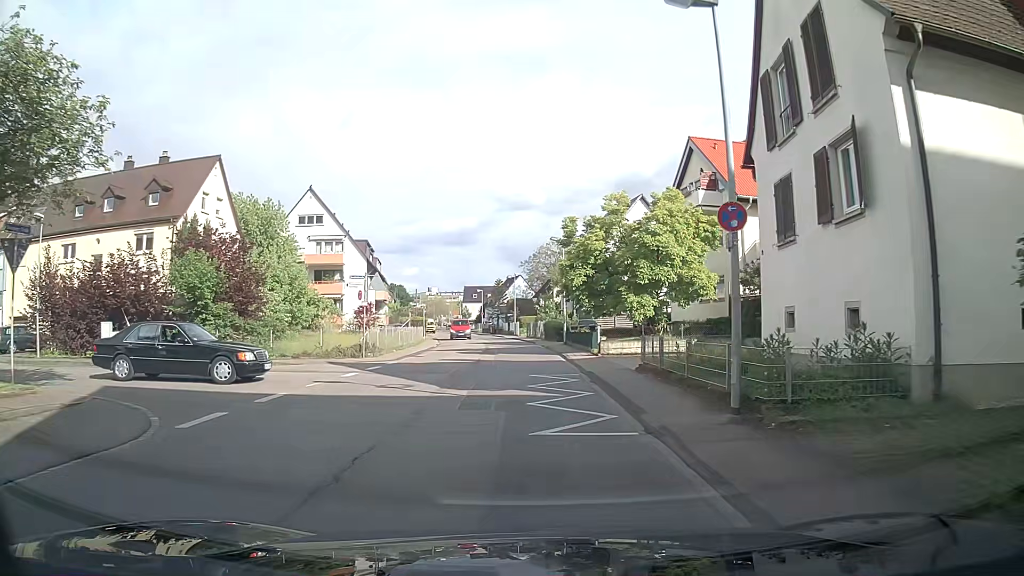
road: tertiary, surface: asphalt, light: Day
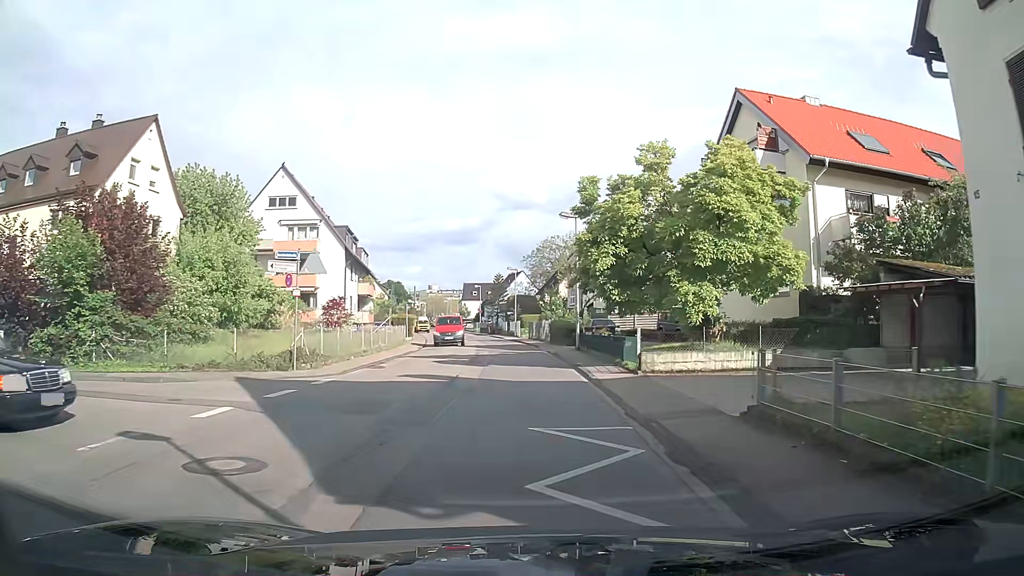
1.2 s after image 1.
(0.0, +8.6) m; 0°
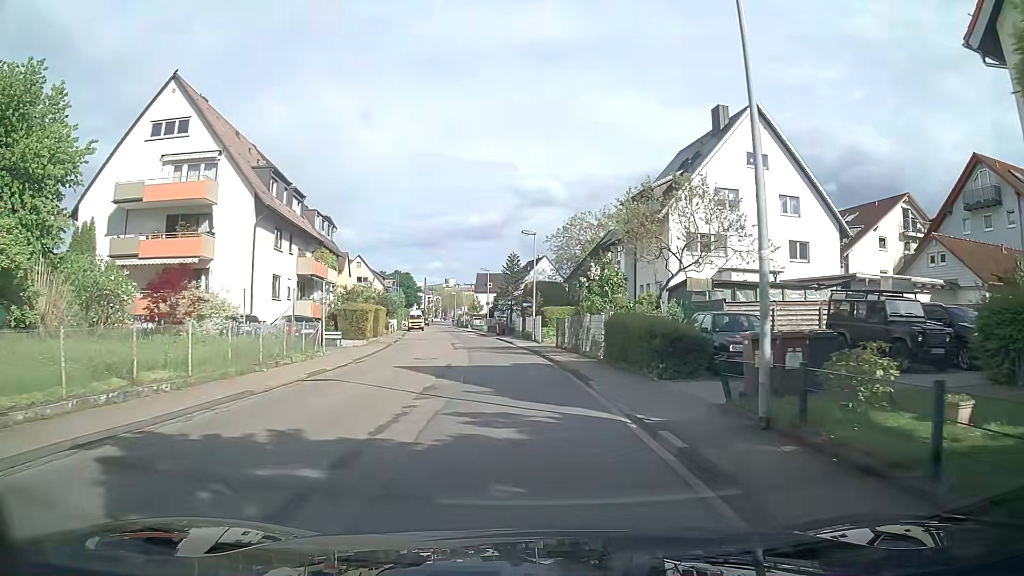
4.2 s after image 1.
(-0.3, +22.5) m; -1°
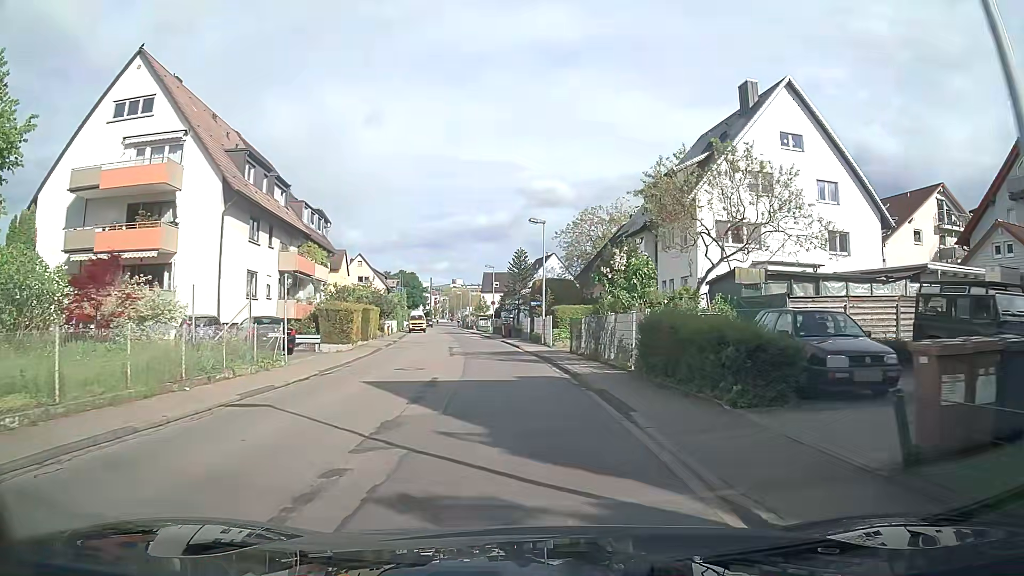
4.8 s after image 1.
(-0.1, +4.7) m; -1°
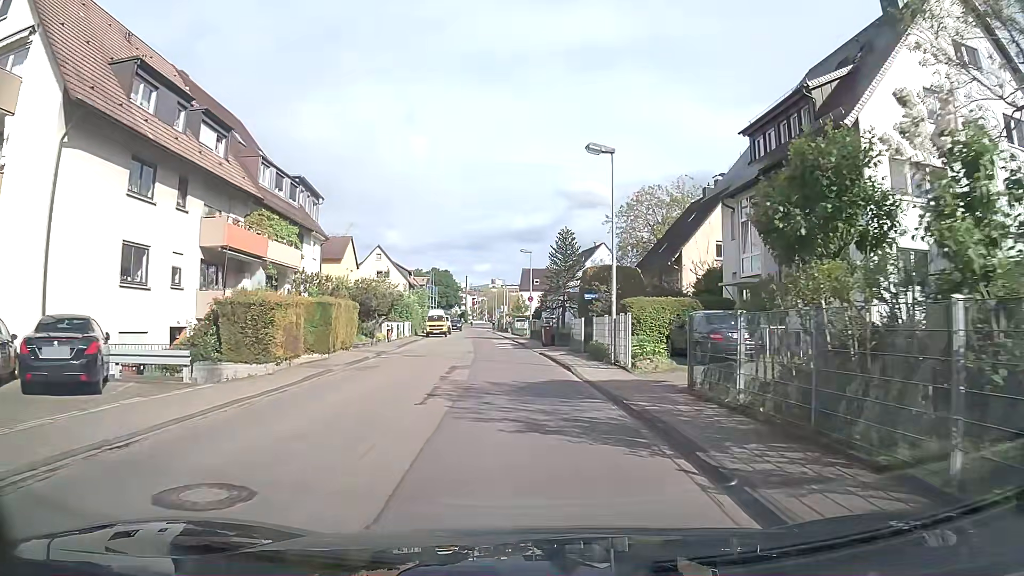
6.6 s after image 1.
(-0.4, +14.2) m; -3°
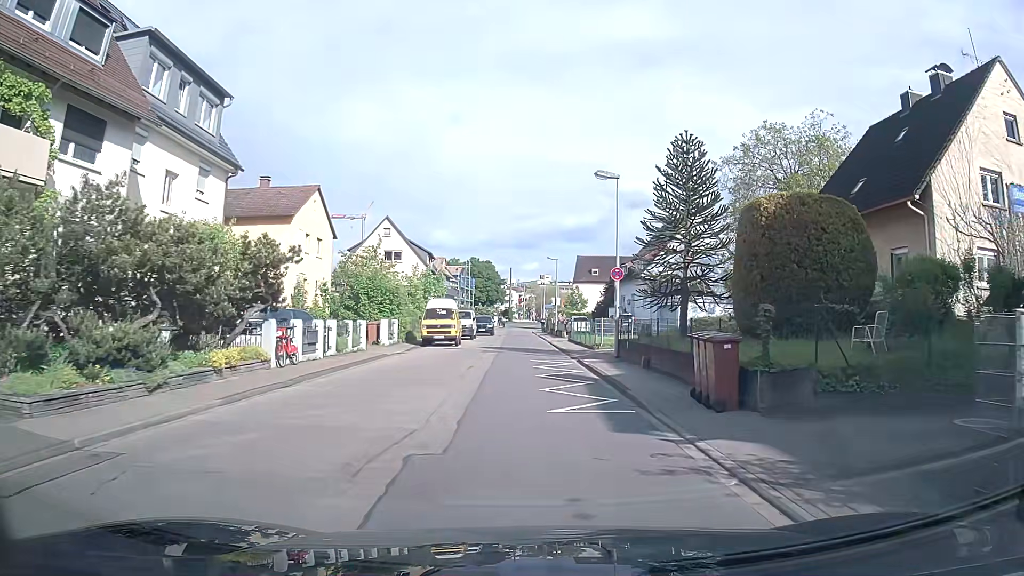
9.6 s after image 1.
(-1.2, +24.4) m; -3°
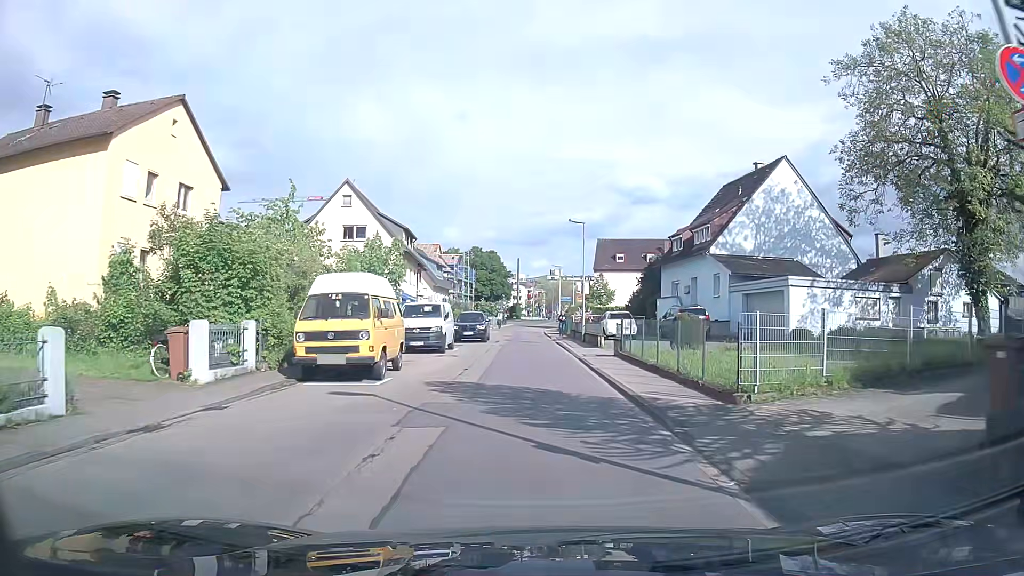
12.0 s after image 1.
(-0.4, +18.8) m; -1°
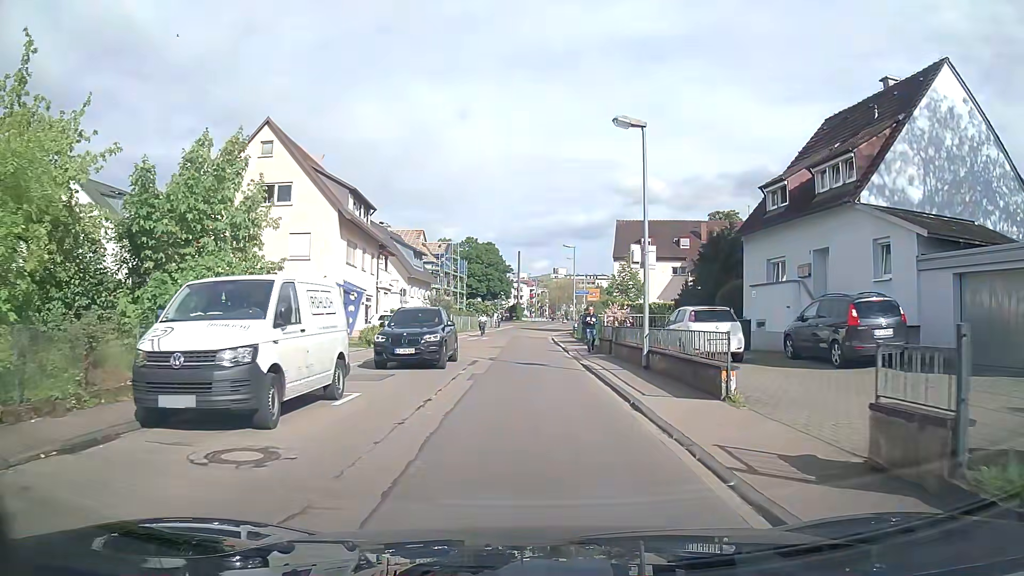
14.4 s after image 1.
(-0.2, +17.3) m; -2°
(0, +10) (0, +20) (0, +30) (0, +40) (0, +50) (+1, +60) (+2, +70) (+3, +80) (+5, +90) (+7, +99) m
